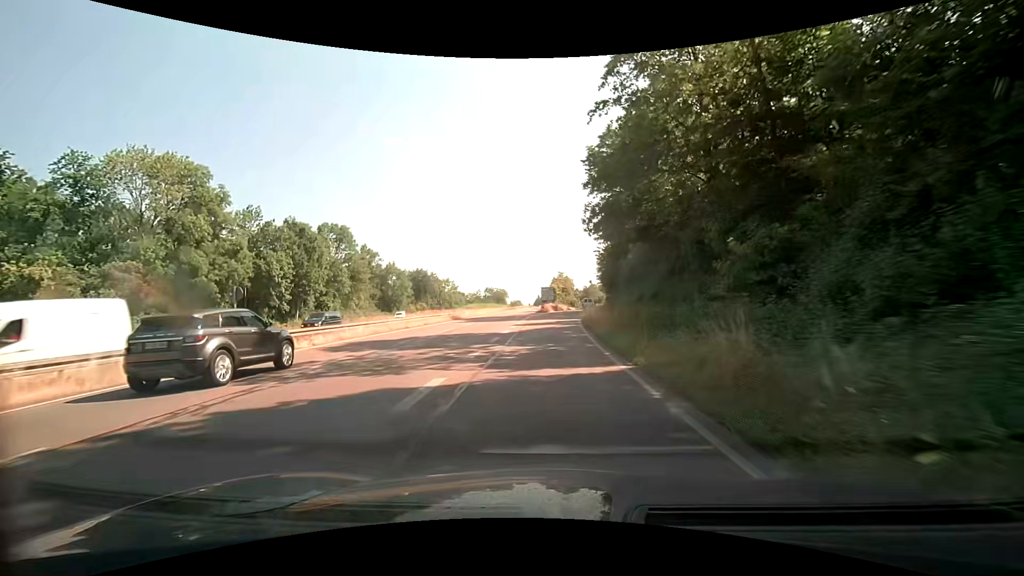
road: trunk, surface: asphalt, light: Day
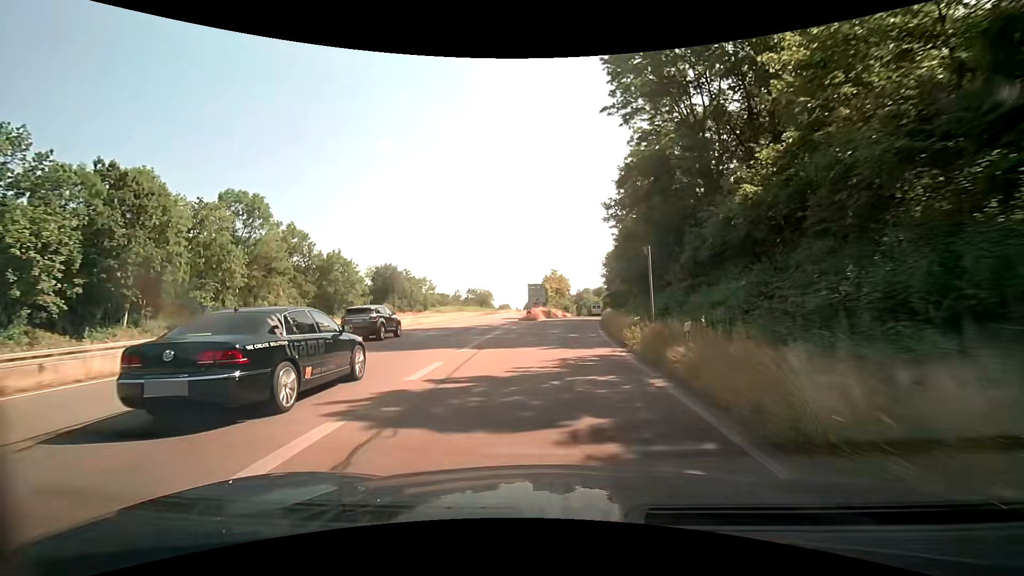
(+0.2, +28.0) m; +1°
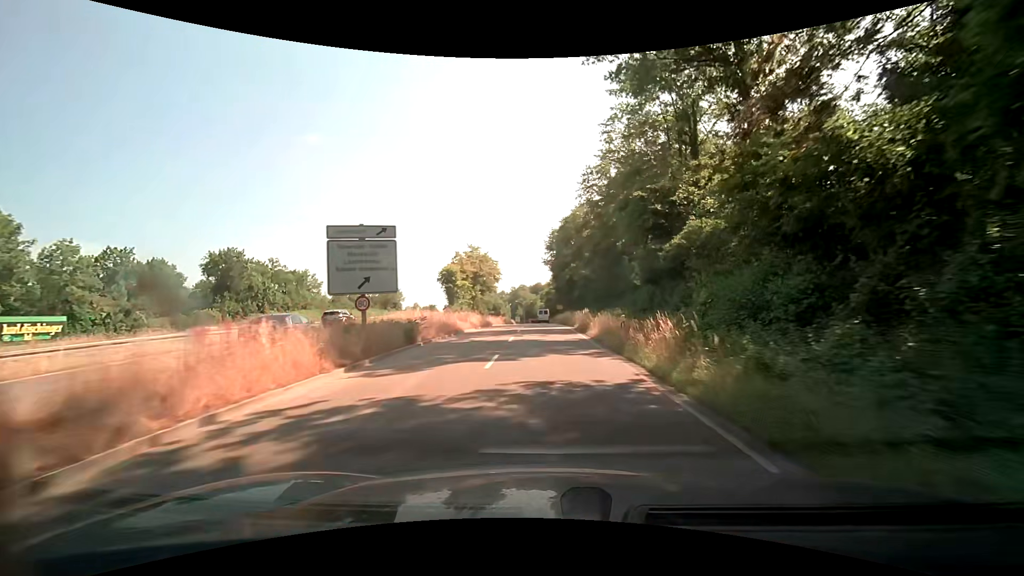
(+3.1, +48.3) m; +8°
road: trunk_link
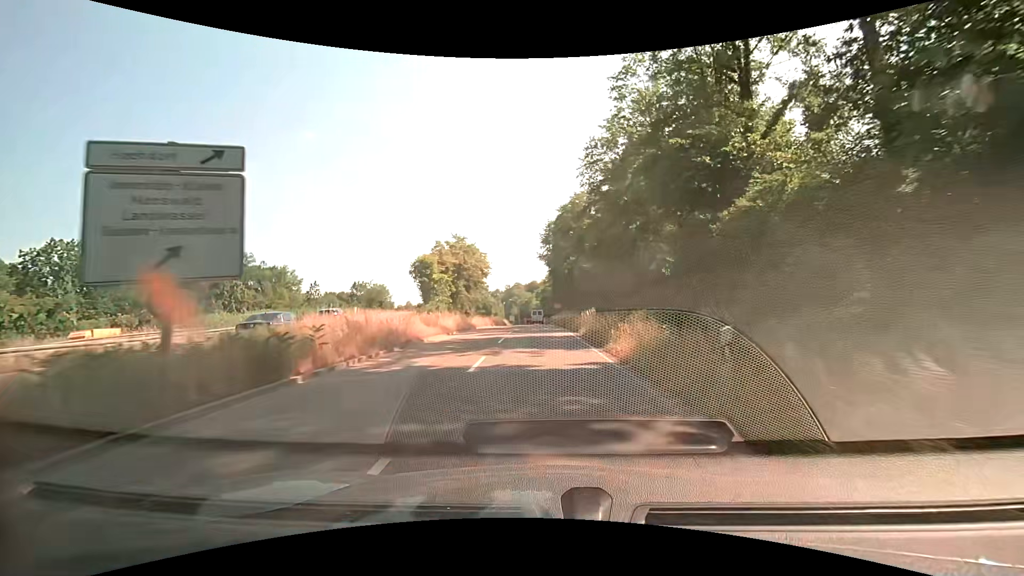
(0.0, +9.4) m; 0°
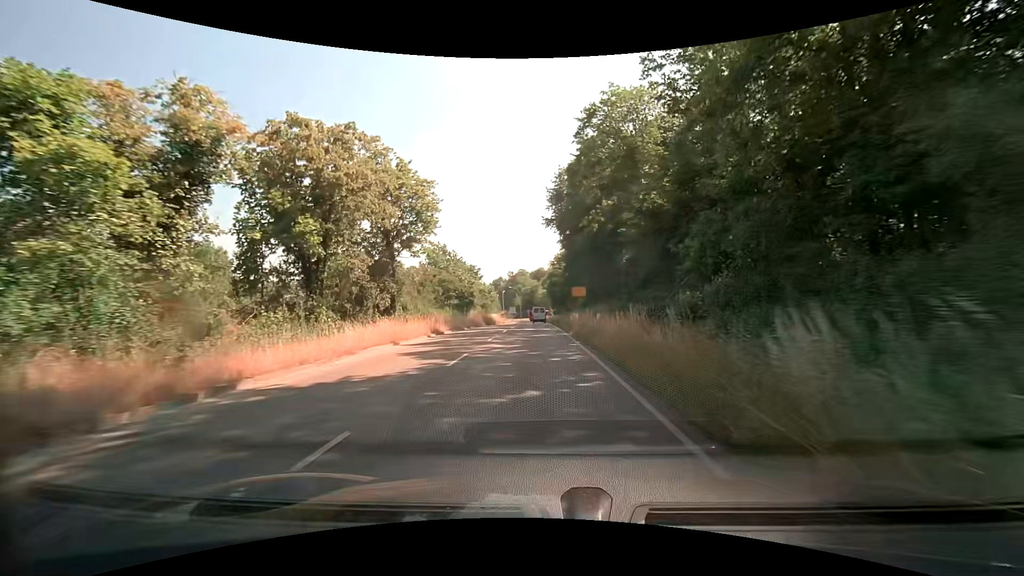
(-0.2, +34.9) m; -1°
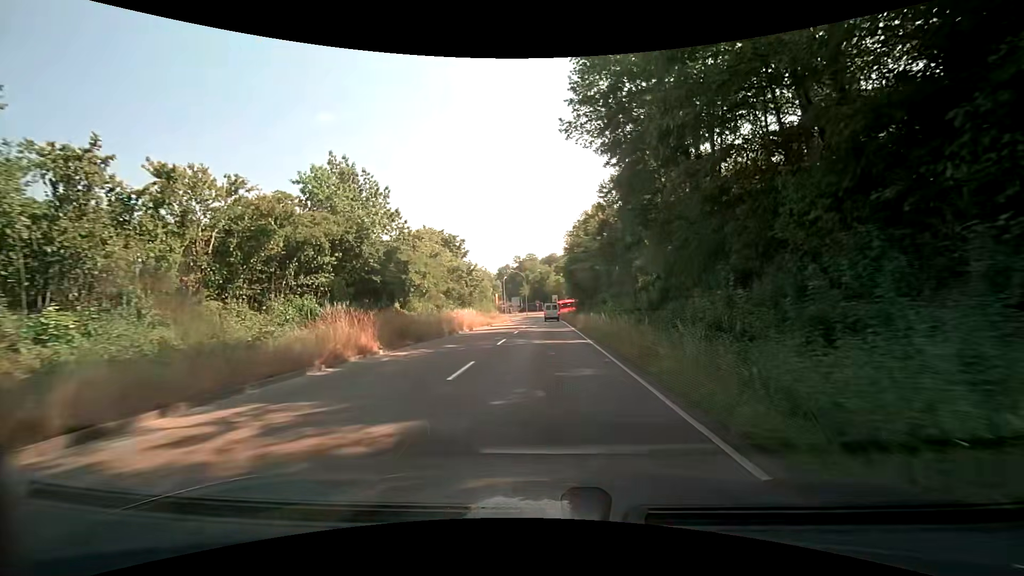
(-0.9, +38.0) m; -2°
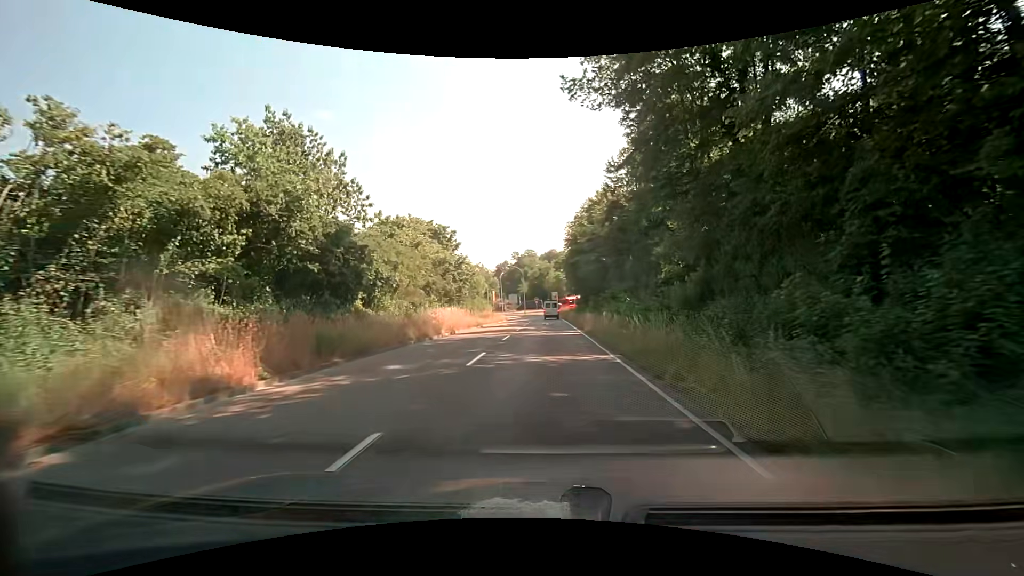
(0.0, +7.0) m; 0°
(0, +10) (0, +20) (-1, +30) (-1, +40) (-2, +50) (-3, +60) (-3, +70) (-4, +80) (-7, +89) (-12, +98) m
